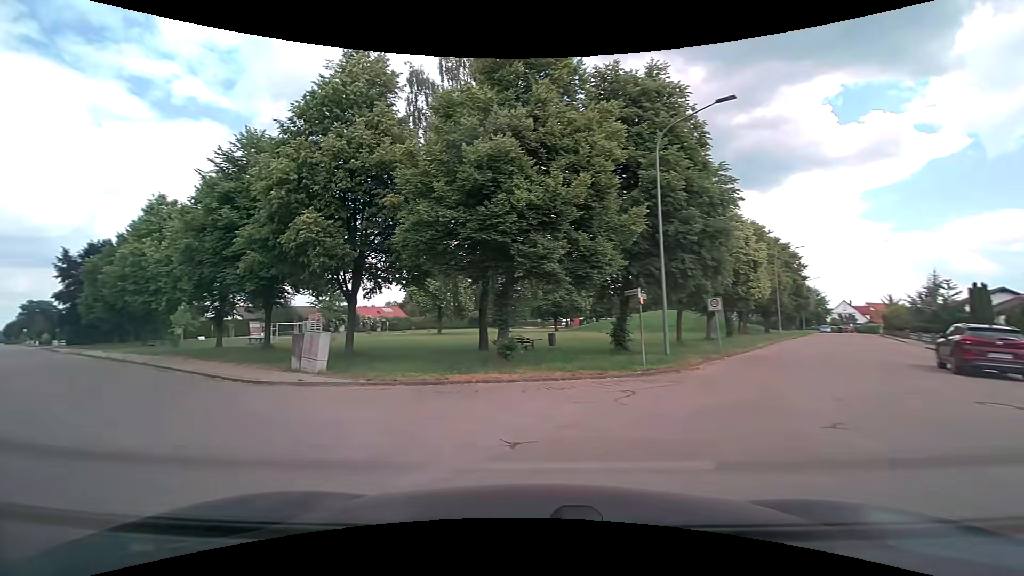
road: residential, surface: asphalt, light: Day
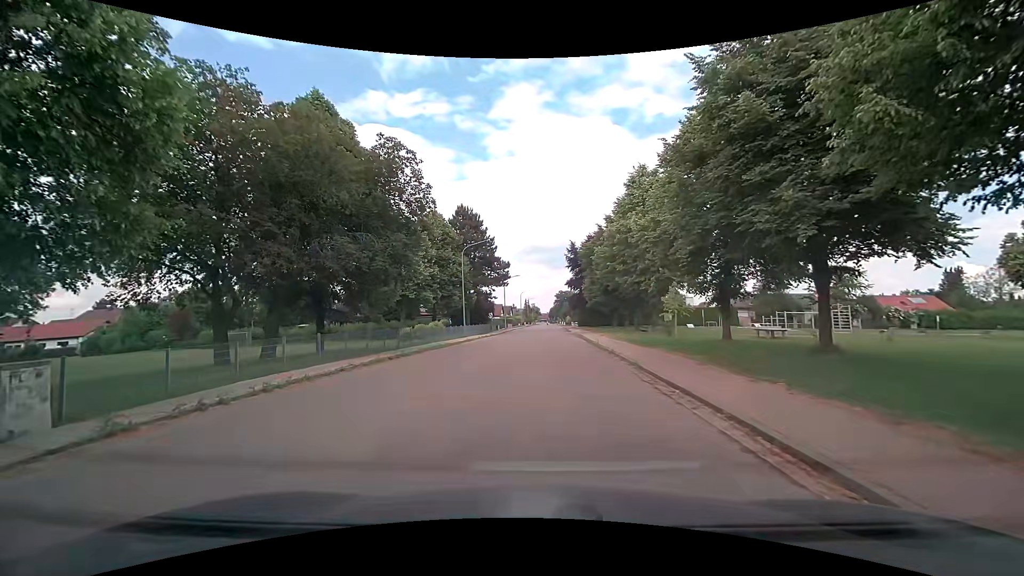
(-7.7, +12.6) m; -49°
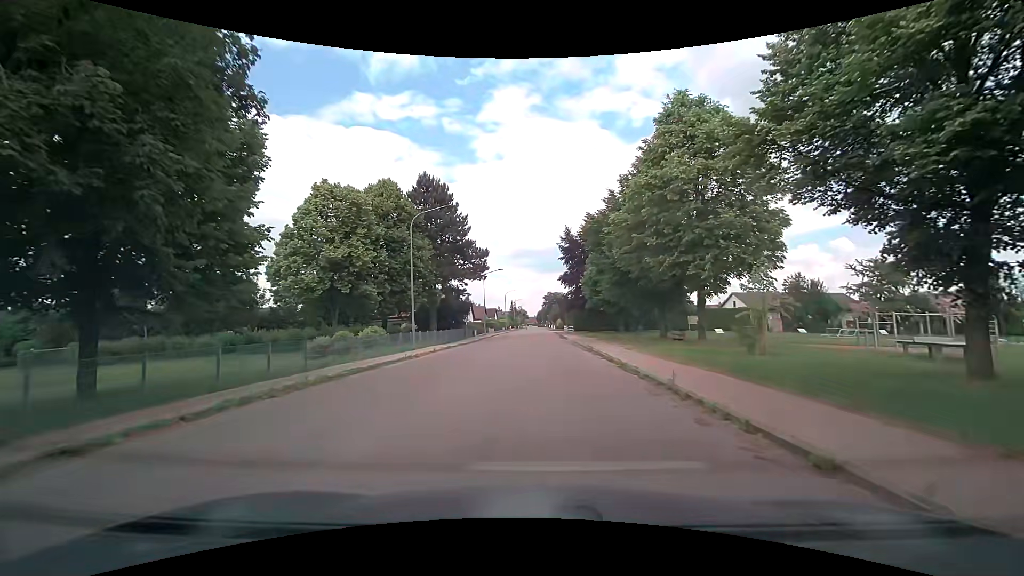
(0.0, +15.9) m; +1°
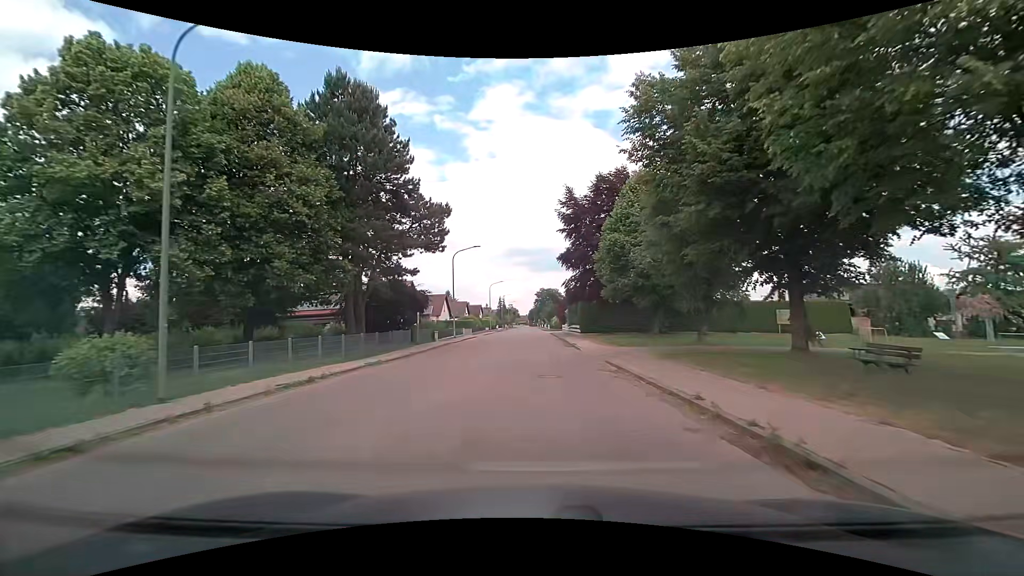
(+0.2, +20.8) m; +1°
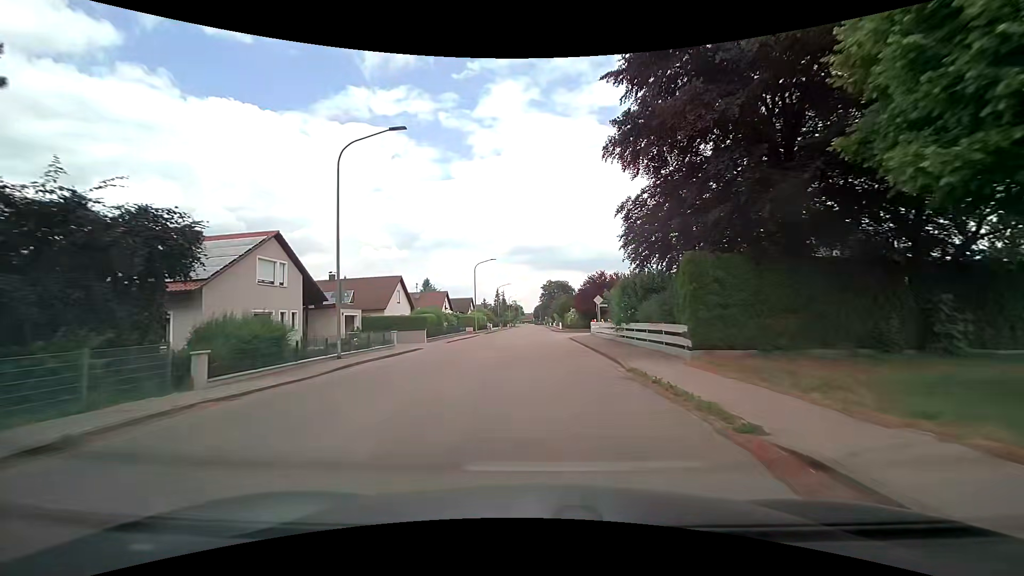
(-0.2, +31.4) m; -1°
